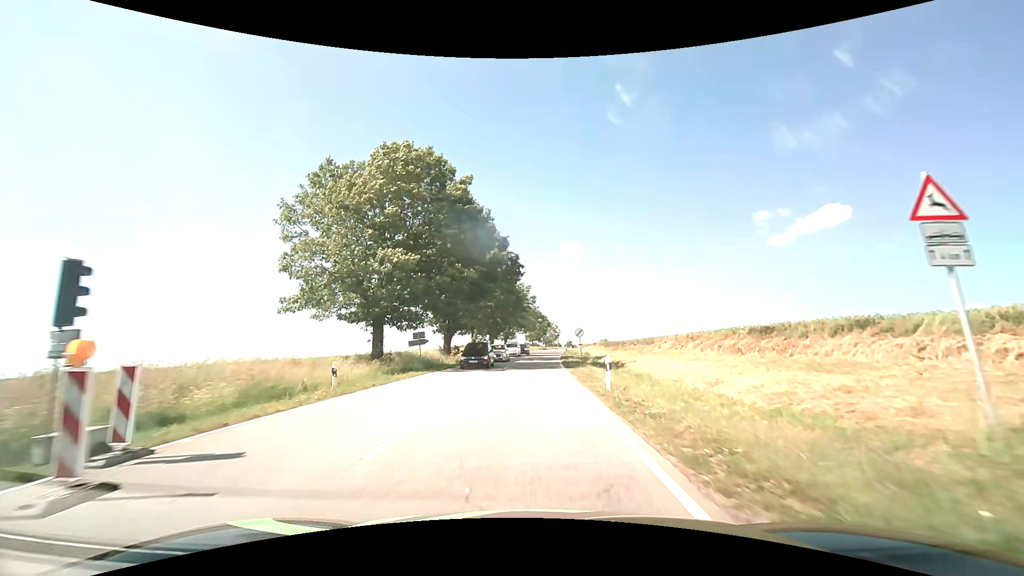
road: secondary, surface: asphalt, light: Day
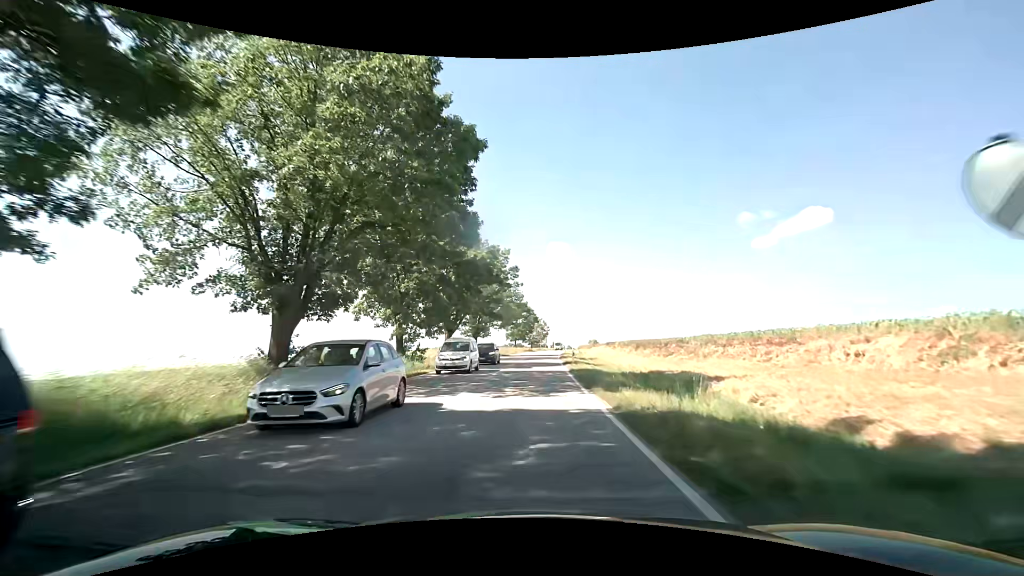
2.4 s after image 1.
(+0.5, +30.9) m; +2°
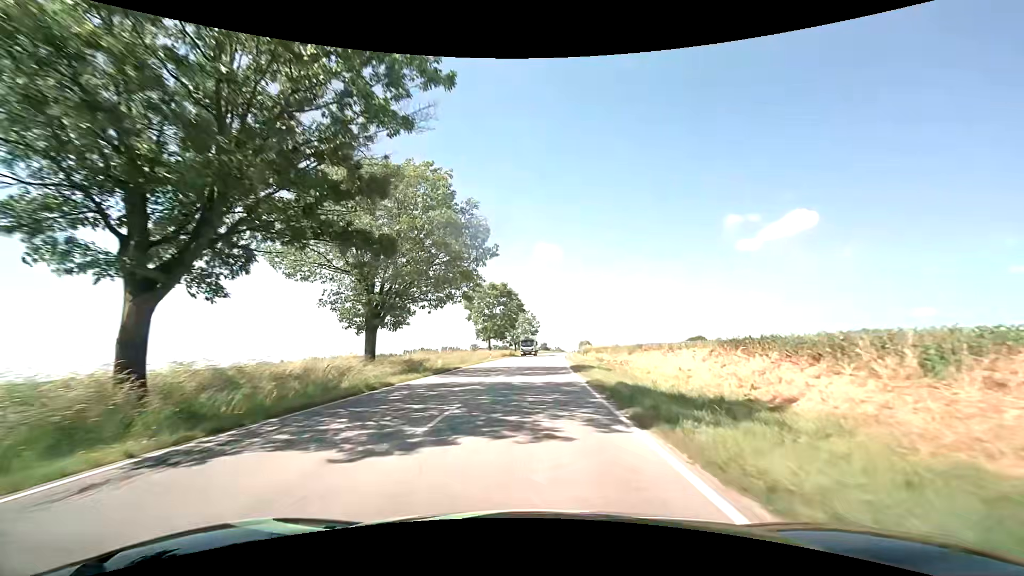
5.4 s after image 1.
(+0.5, +39.4) m; +2°
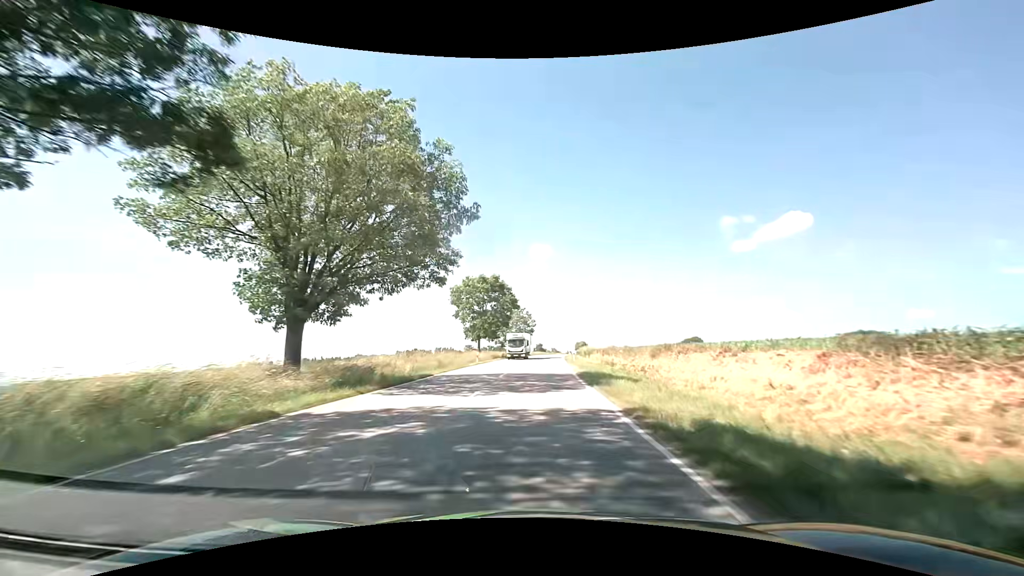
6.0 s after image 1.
(0.0, +8.6) m; 0°
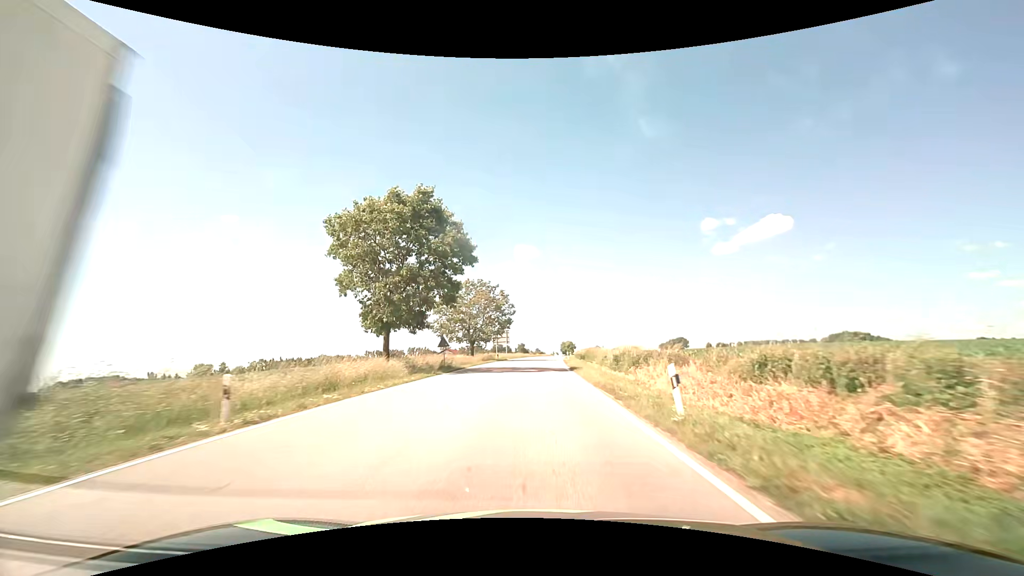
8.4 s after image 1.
(+0.7, +36.6) m; +2°
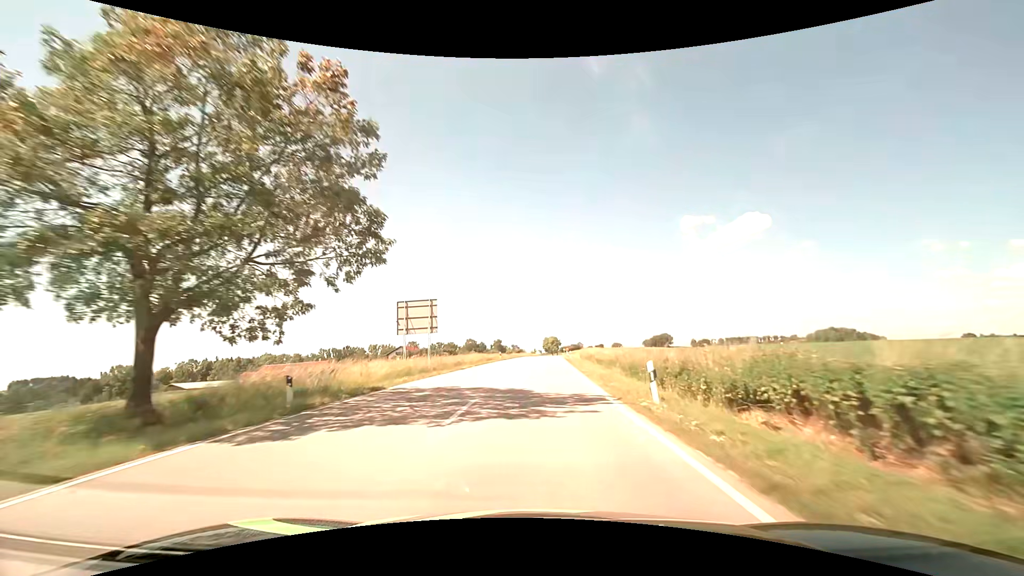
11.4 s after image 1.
(+1.0, +50.4) m; +2°
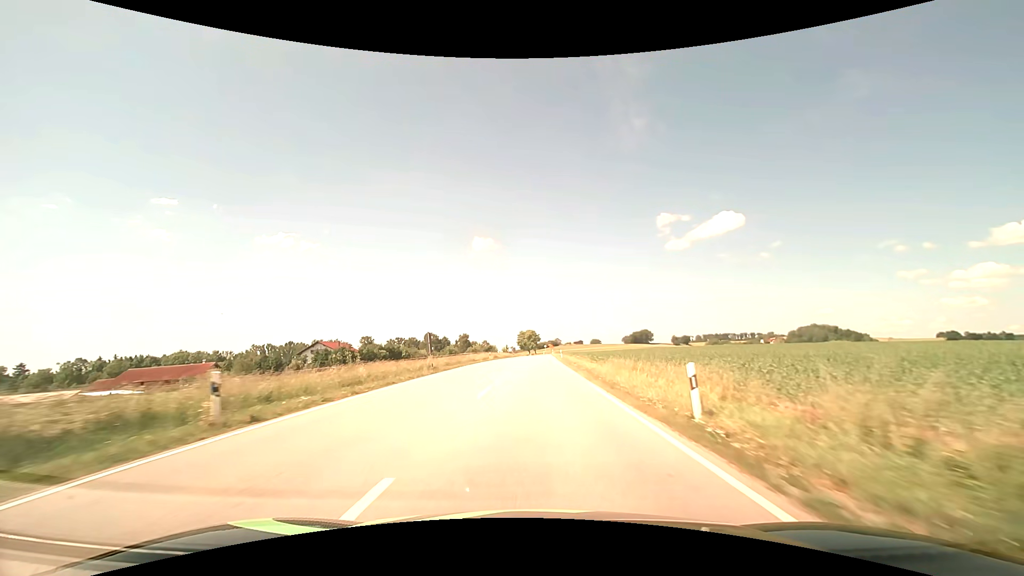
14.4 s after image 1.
(+1.4, +55.7) m; +3°
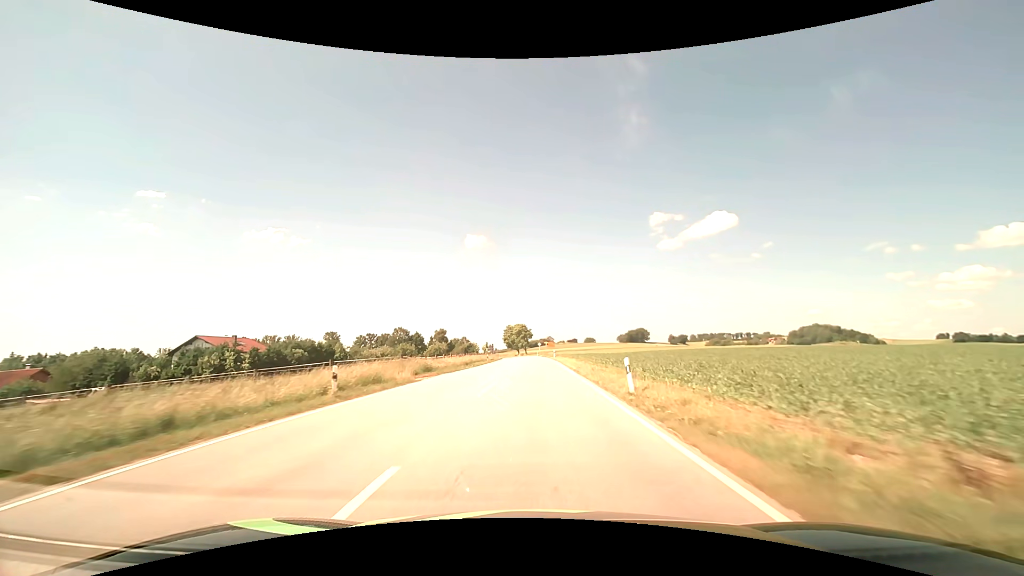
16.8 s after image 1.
(+0.4, +47.6) m; +1°
(0, +10) (0, +20) (0, +30) (0, +40) (0, +50) (0, +60) (0, +70) (0, +80) (-1, +90) (-1, +100) m
